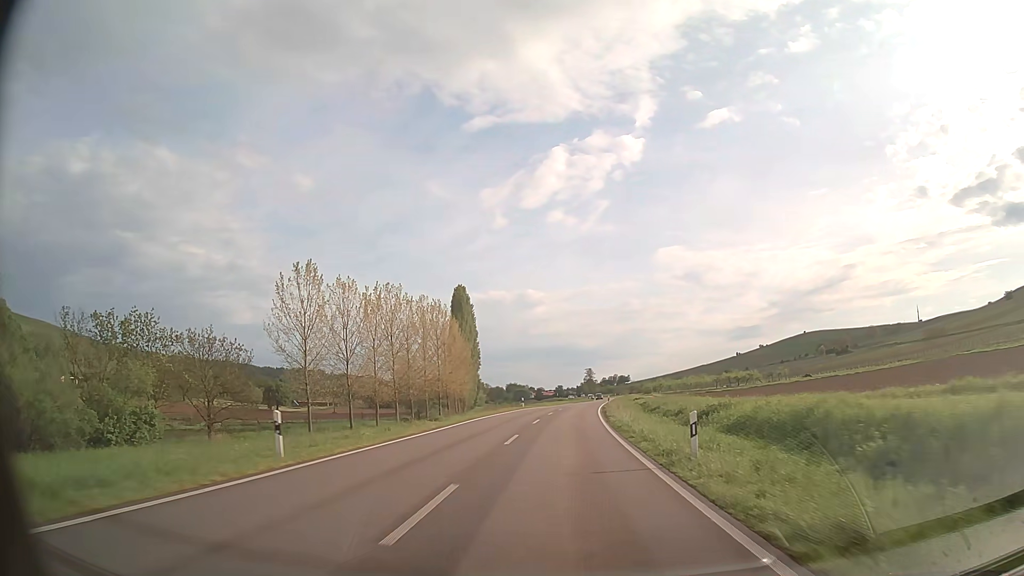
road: primary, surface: asphalt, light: Day
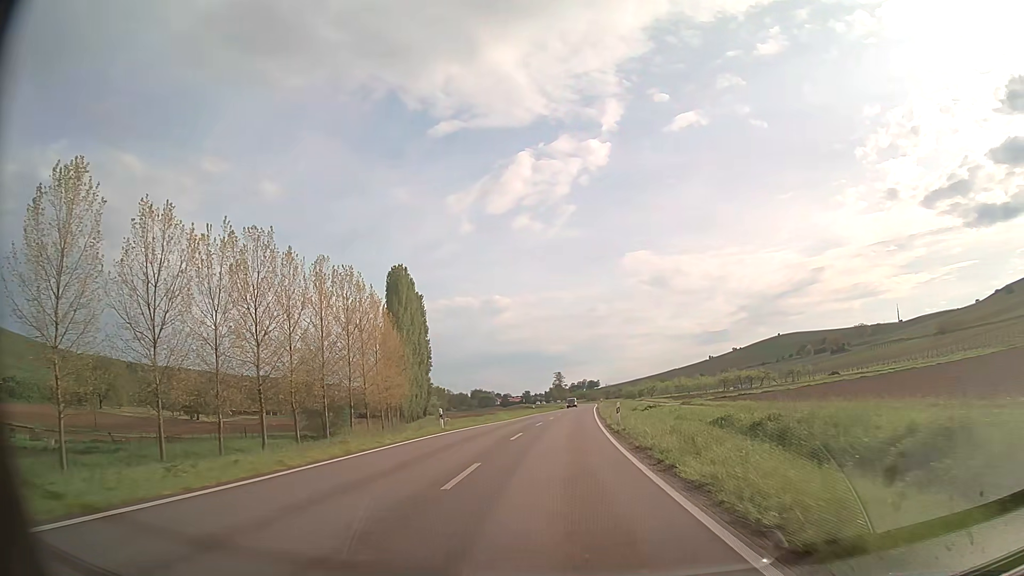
(+0.6, +32.2) m; +3°
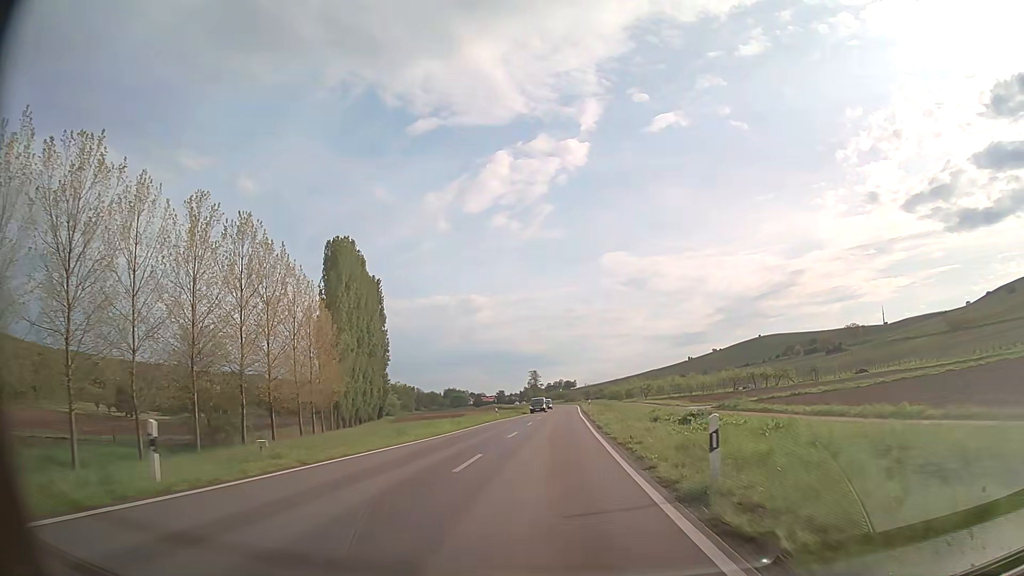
(+0.4, +21.4) m; +2°
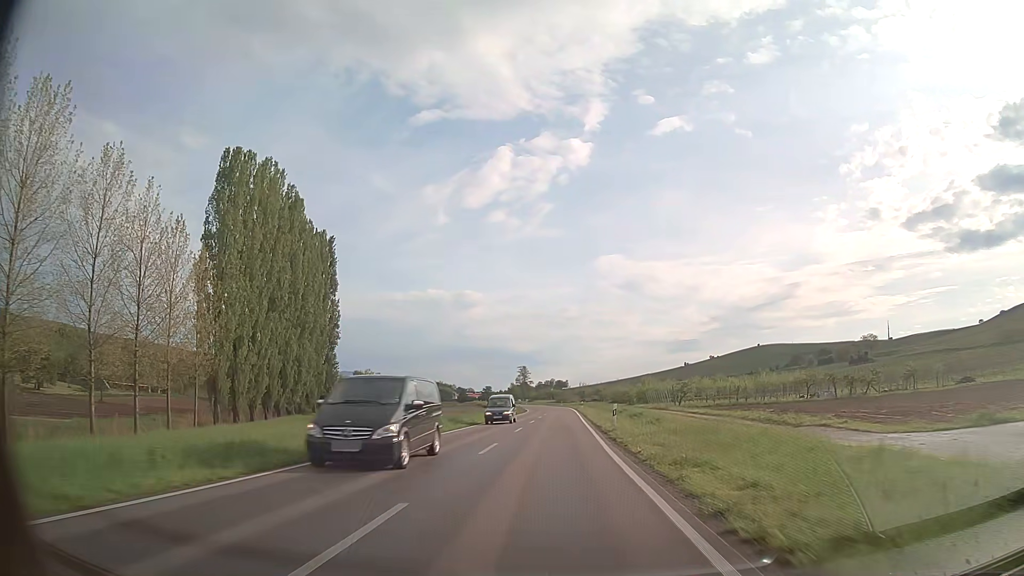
(+0.3, +32.2) m; +1°
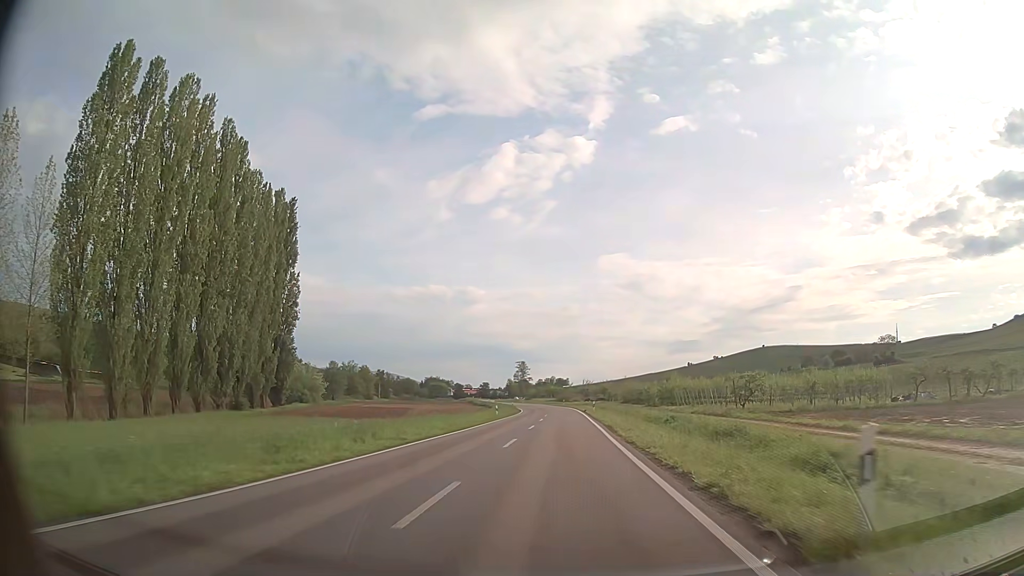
(0.0, +21.5) m; 0°
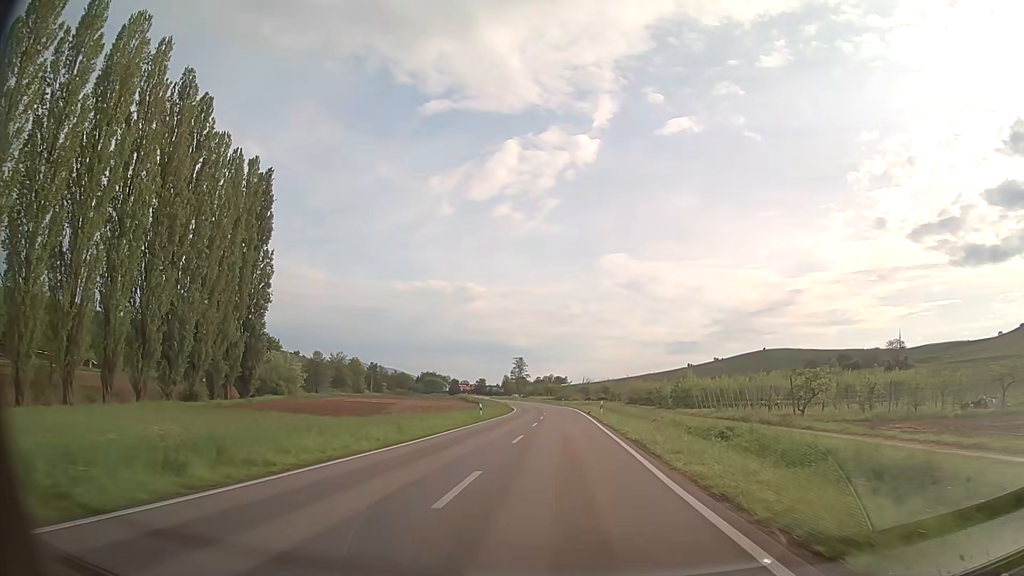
(0.0, +10.8) m; 0°
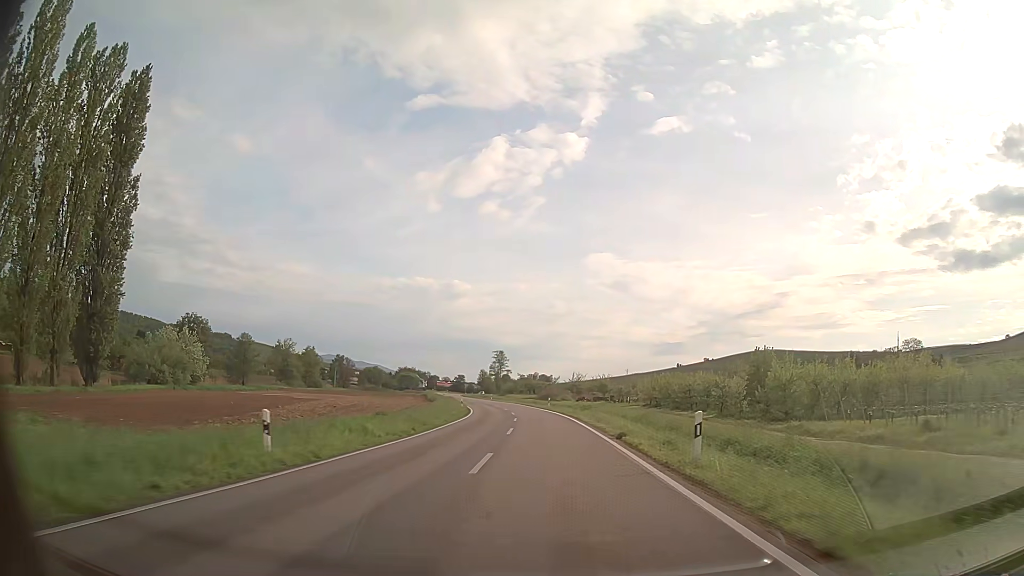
(+0.4, +32.4) m; +1°
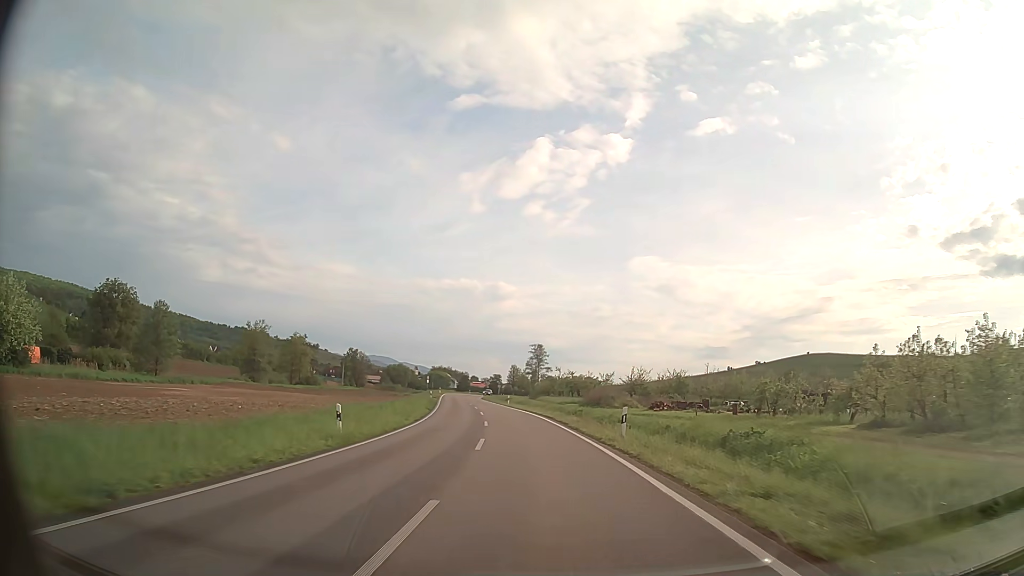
(-1.0, +43.2) m; -4°
(0, +10) (-1, +20) (-1, +30) (-2, +40) (-4, +50) (-5, +60) (-7, +70) (-8, +79) (-10, +89) (-11, +99) m
